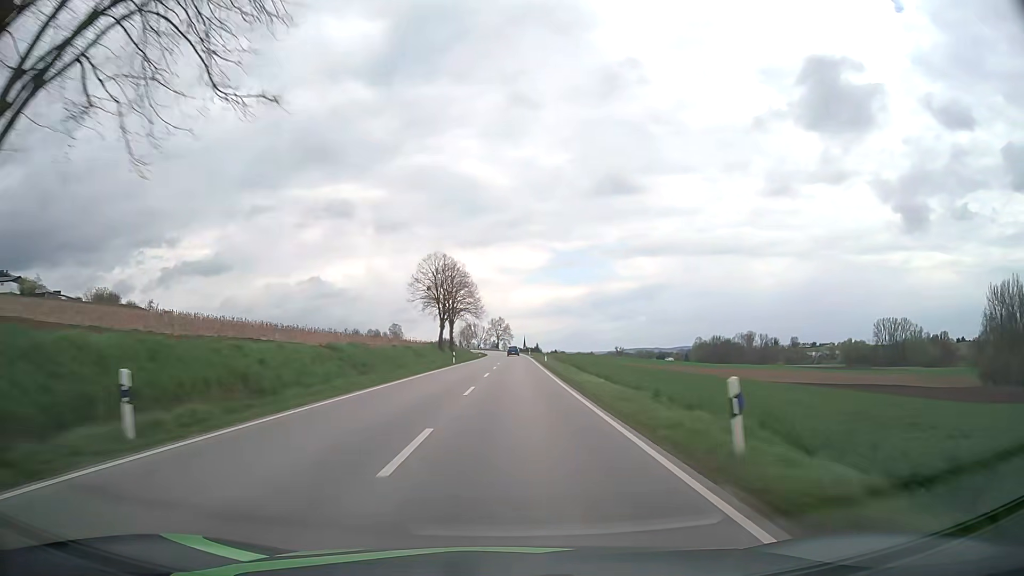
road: secondary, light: Day
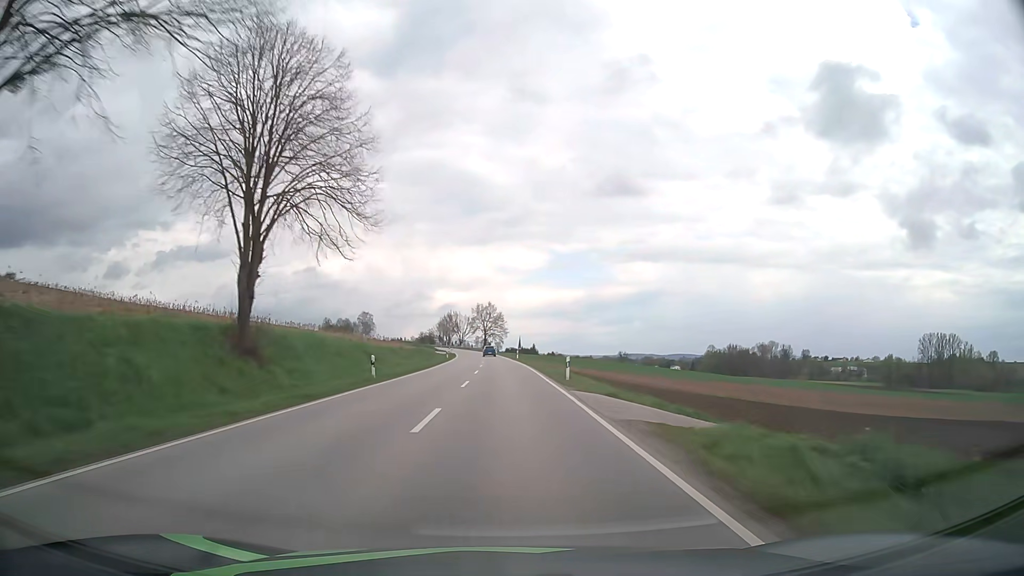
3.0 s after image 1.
(+0.8, +80.7) m; 0°
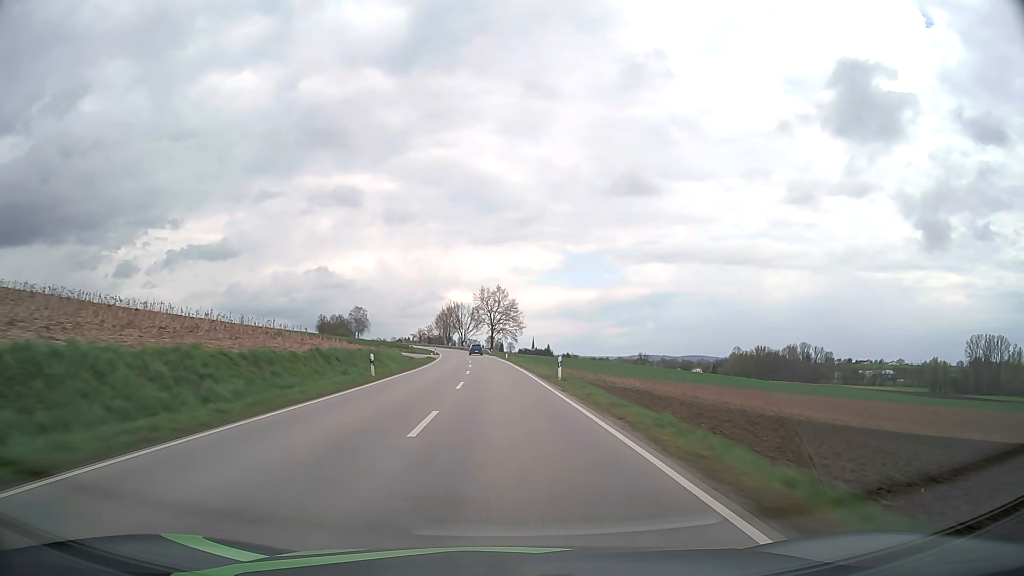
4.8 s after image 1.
(-0.4, +48.8) m; -1°
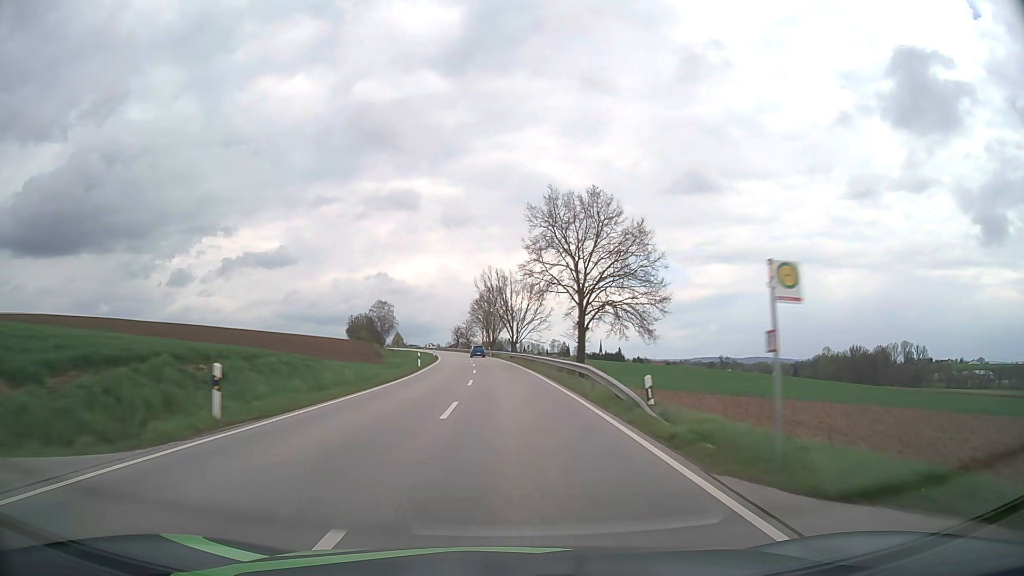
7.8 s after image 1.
(-3.4, +81.5) m; -5°
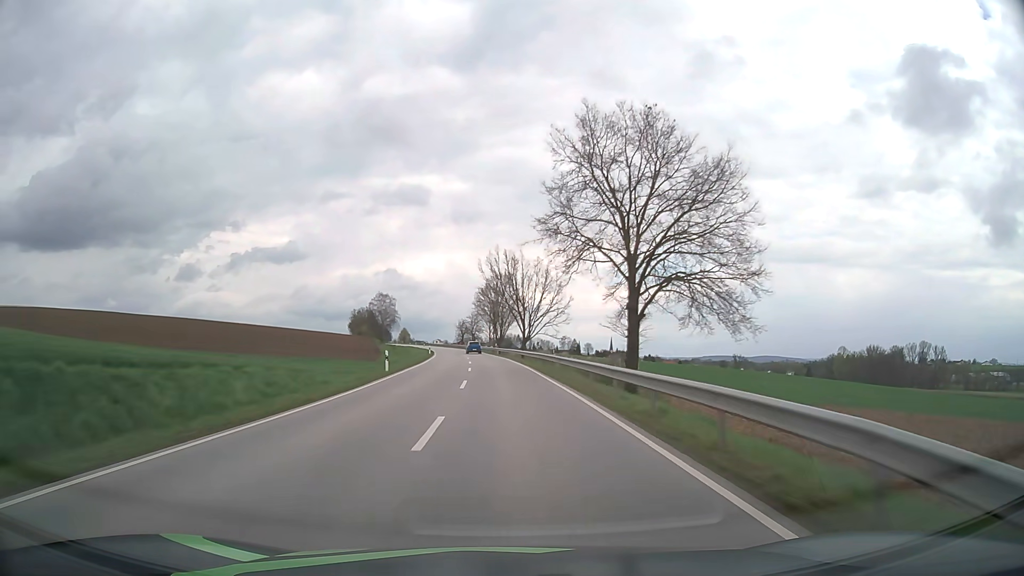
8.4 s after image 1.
(-0.2, +16.2) m; -1°
